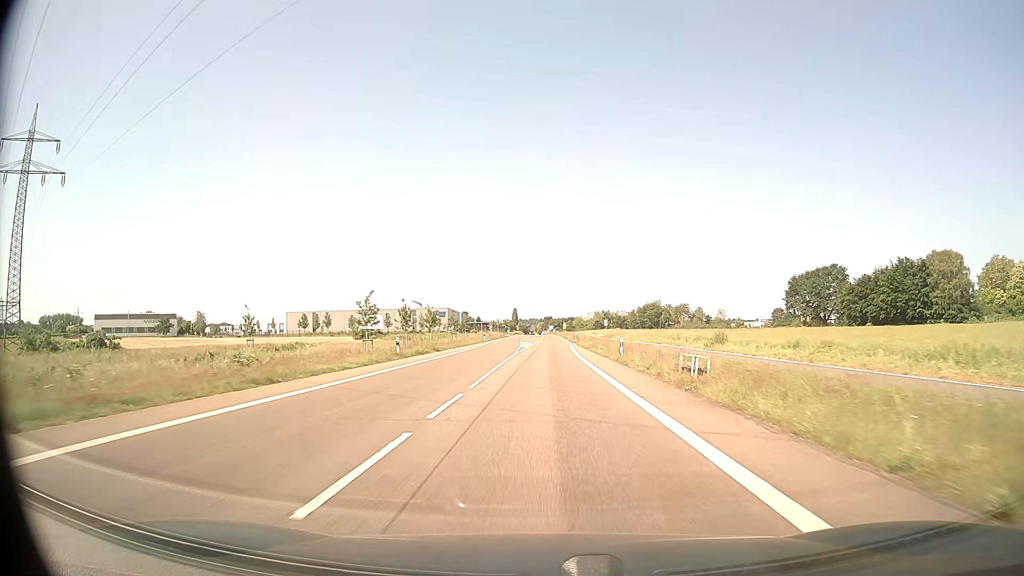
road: secondary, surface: asphalt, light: Day
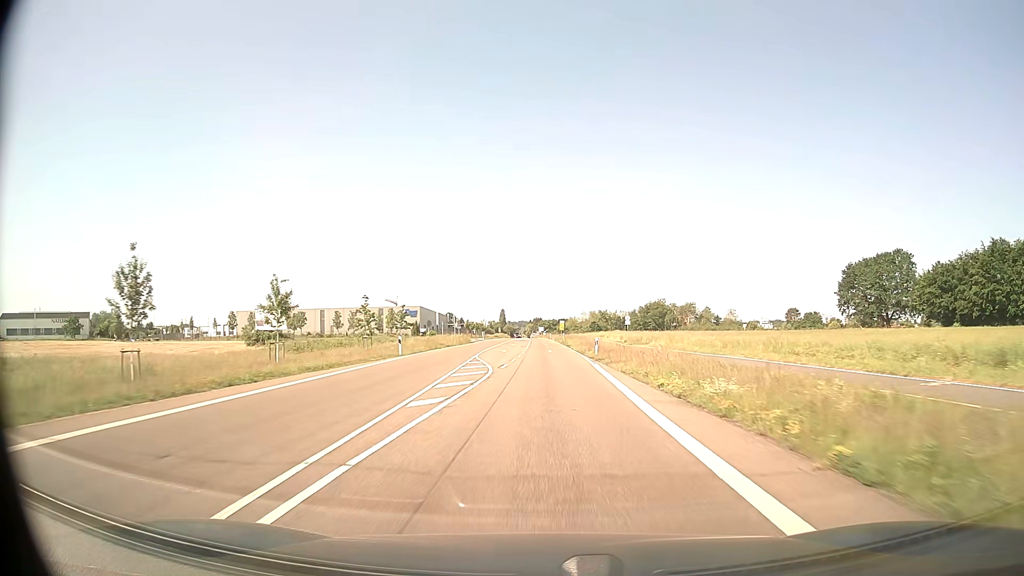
(+0.3, +45.7) m; +1°
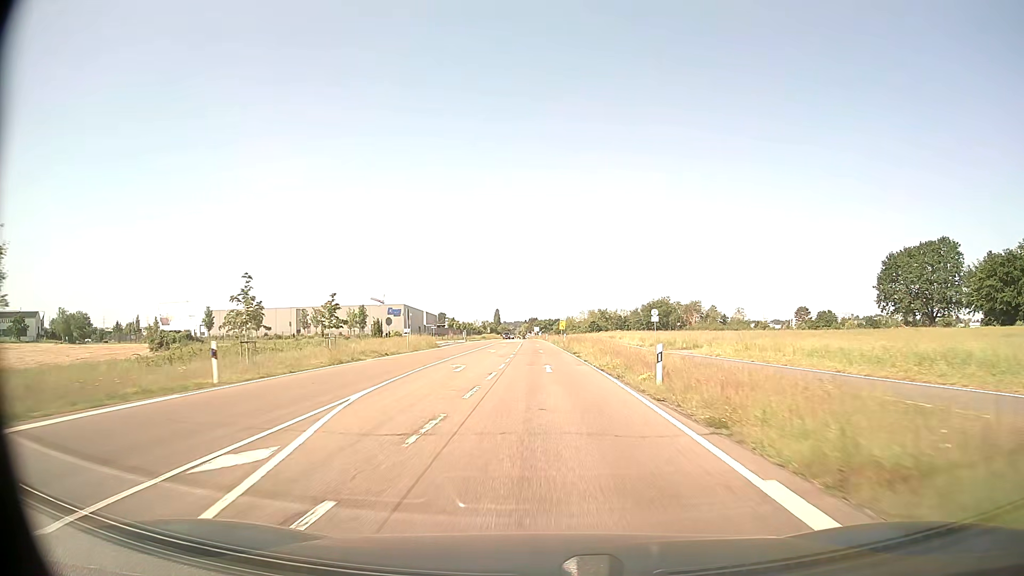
(+0.1, +22.8) m; 0°
(0, +10) (0, +20) (0, +30) (0, +40) (0, +50) (-1, +60) (-1, +70) (-1, +80) (-2, +90) (-2, +100) m
